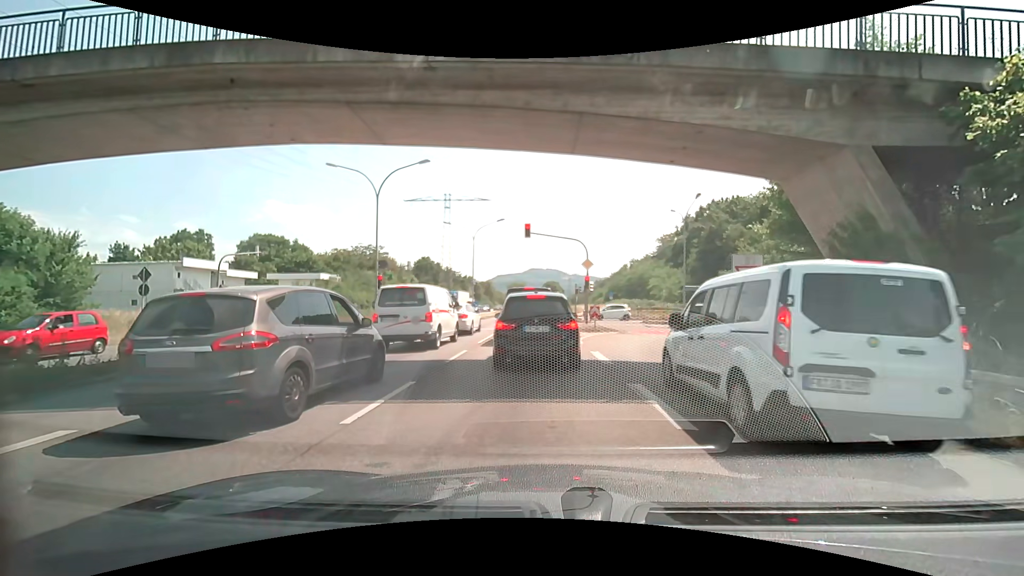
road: trunk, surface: asphalt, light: Day
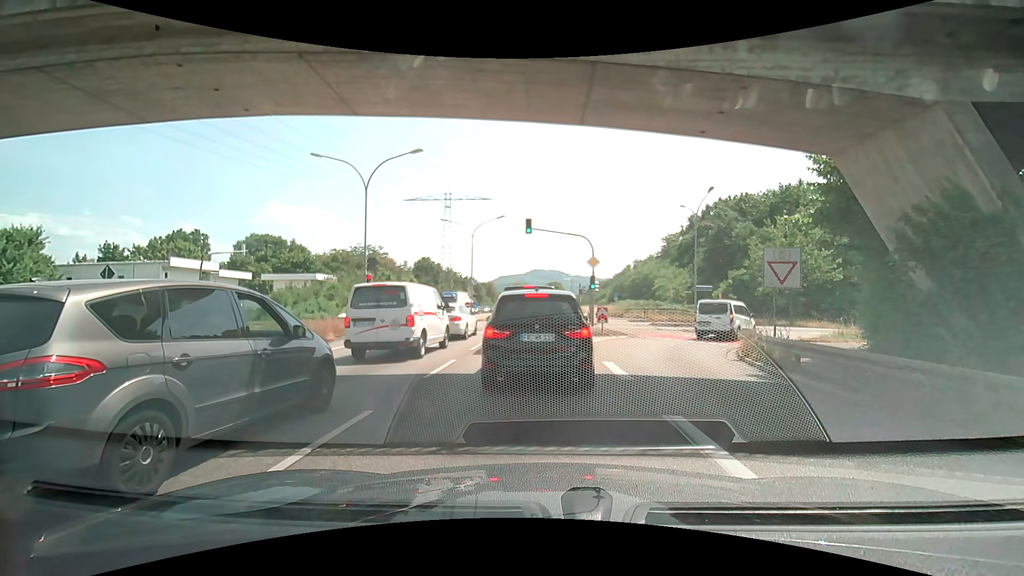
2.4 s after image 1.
(0.0, +2.2) m; 0°
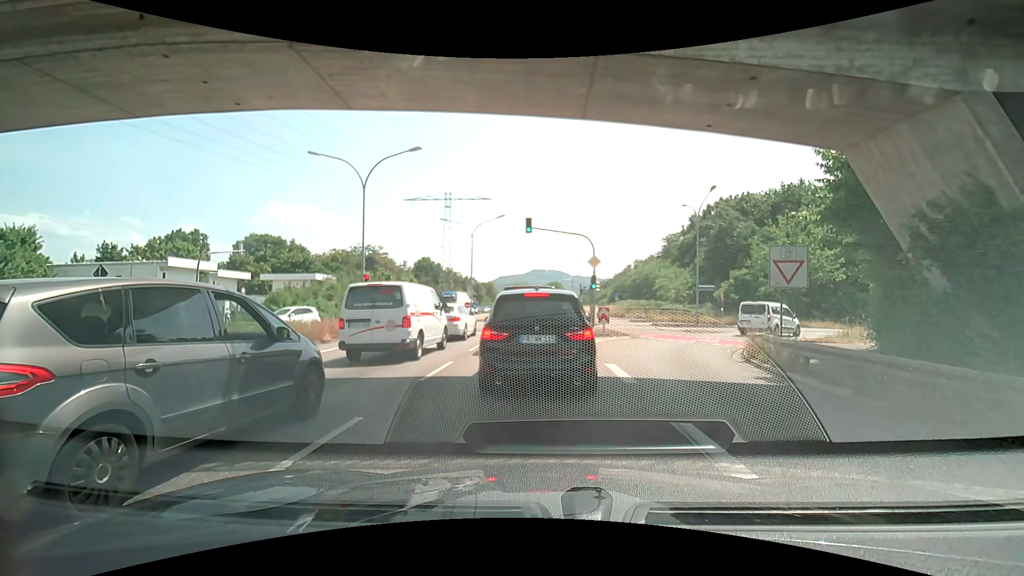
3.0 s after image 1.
(0.0, +0.4) m; 0°
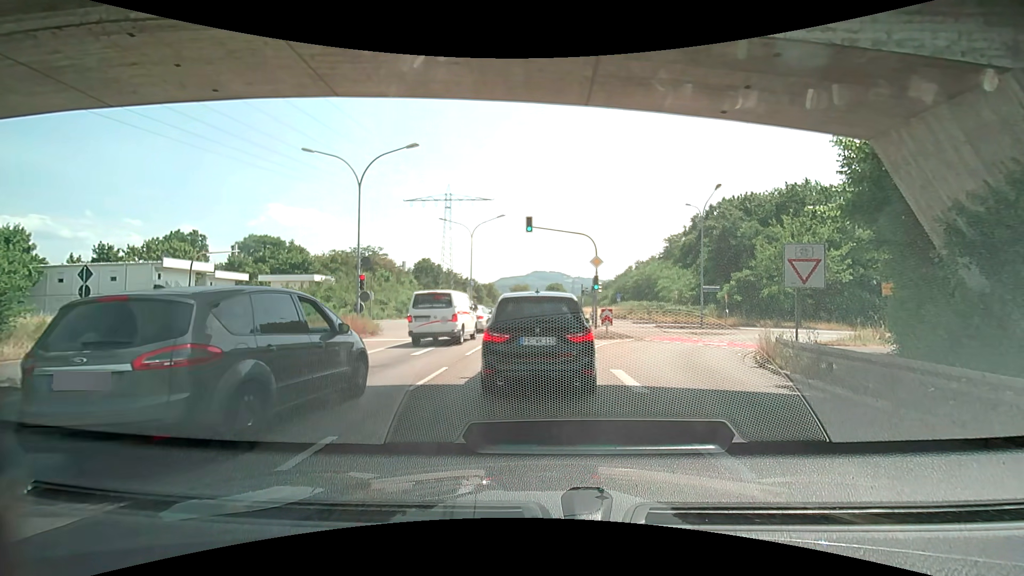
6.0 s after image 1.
(0.0, +0.8) m; 0°
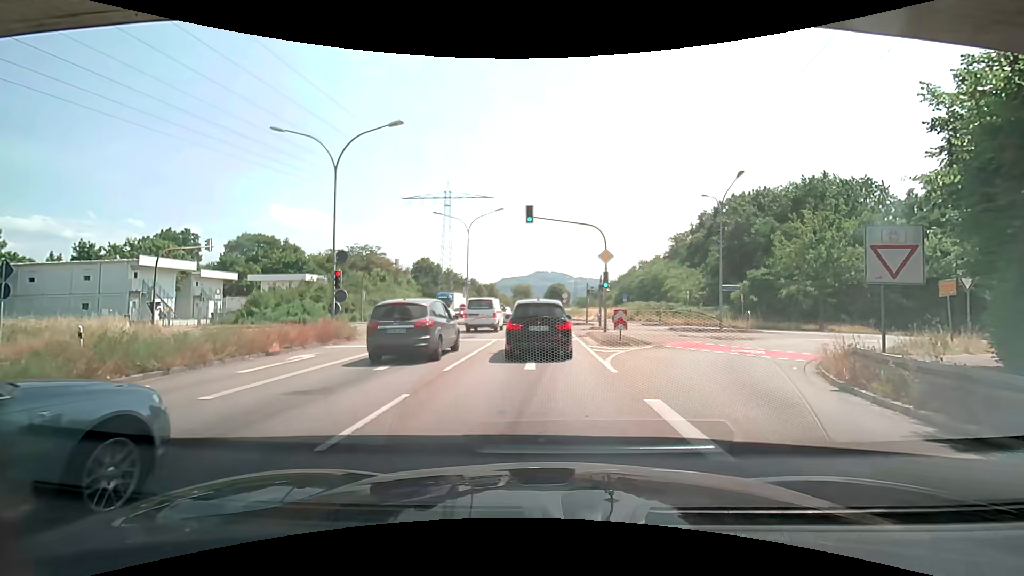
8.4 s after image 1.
(-0.1, +3.7) m; -2°
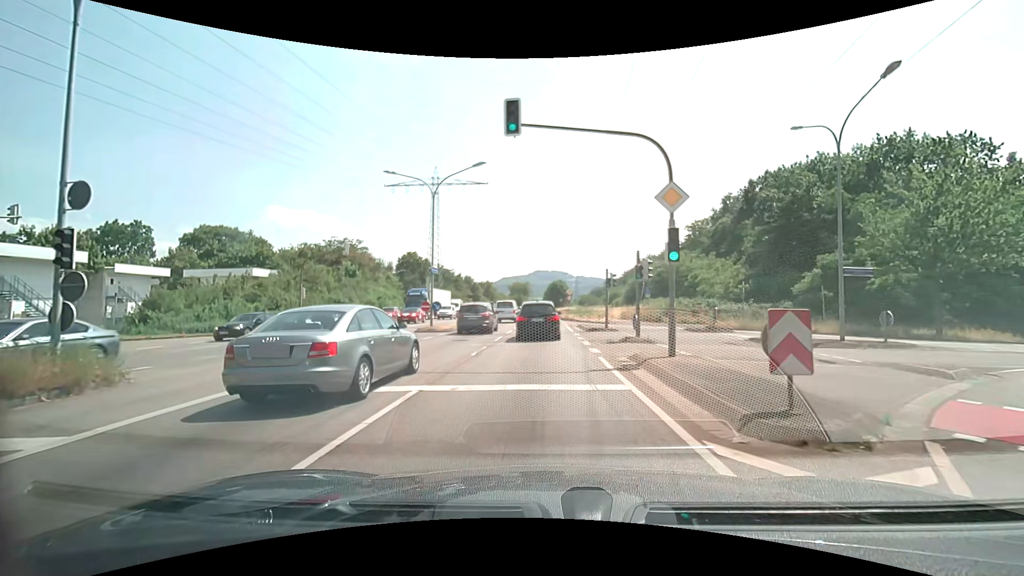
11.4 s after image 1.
(0.0, +13.6) m; -1°
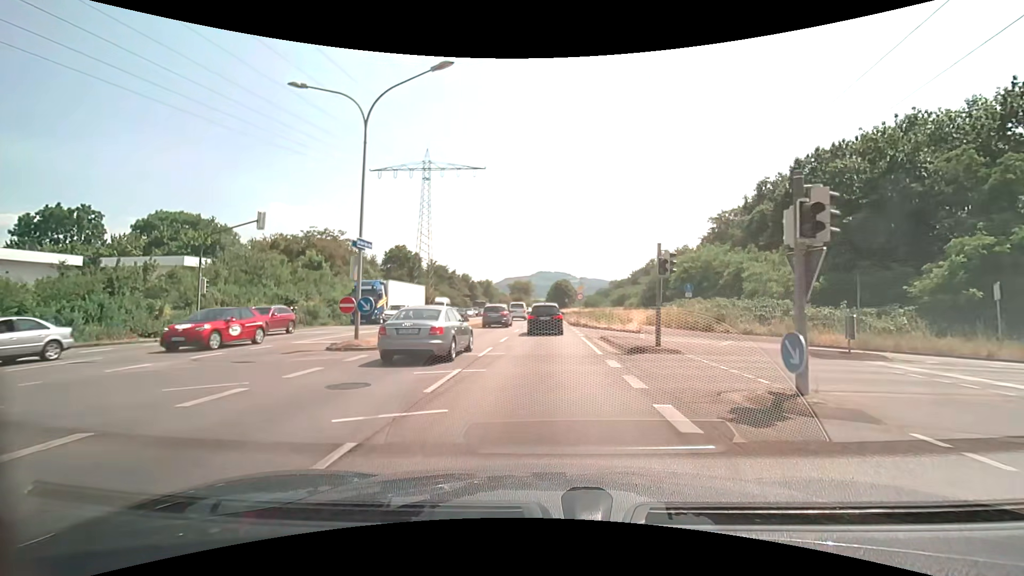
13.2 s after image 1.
(0.0, +12.3) m; 0°
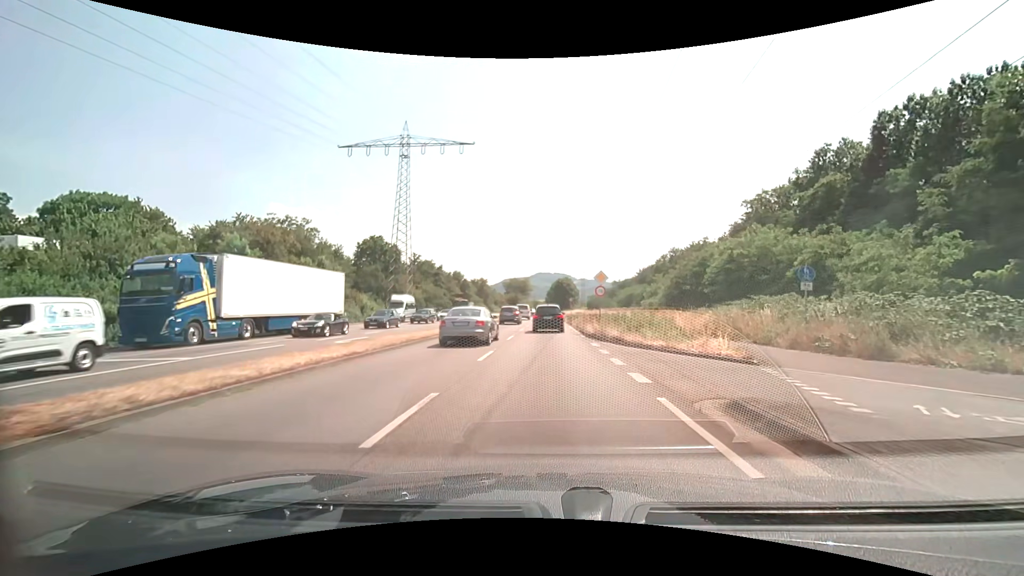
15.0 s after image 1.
(-0.1, +15.5) m; -1°
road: primary
(0, +10) (0, +20) (0, +30) (+1, +40) (+1, +50) (+1, +60) (+1, +70) (+1, +80) (+2, +90) (+2, +100) m
